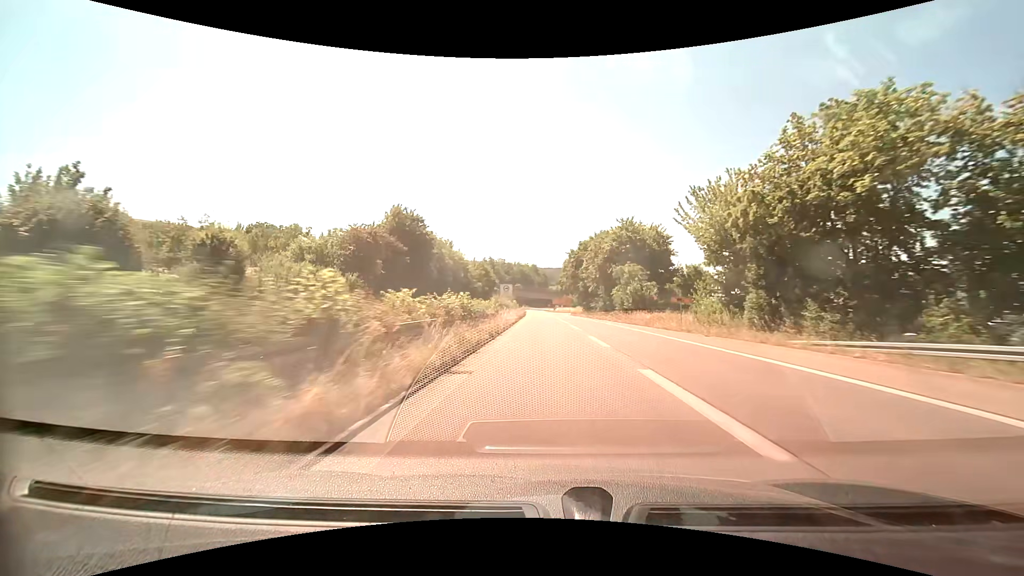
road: trunk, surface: asphalt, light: Day
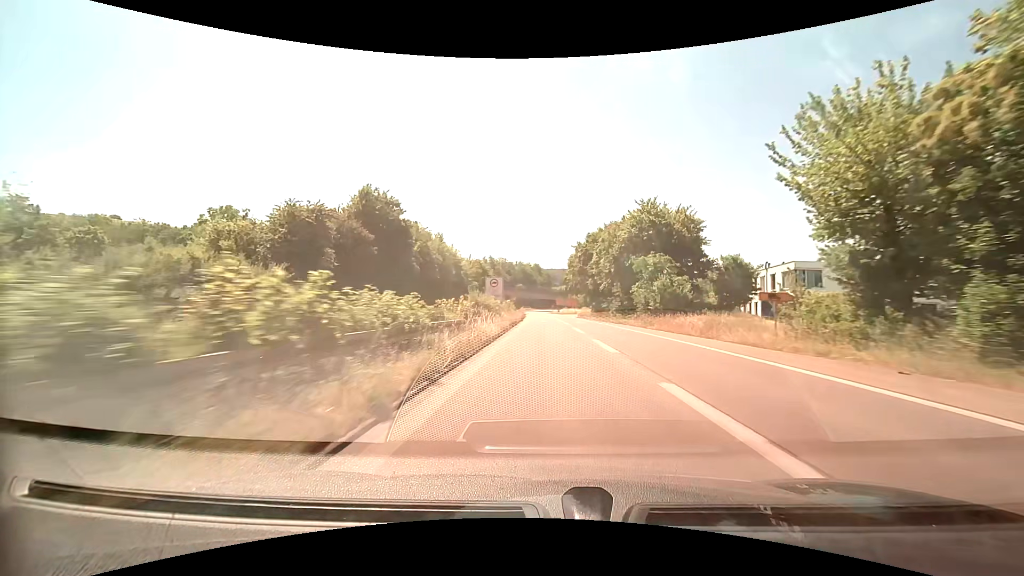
(0.0, +13.4) m; 0°
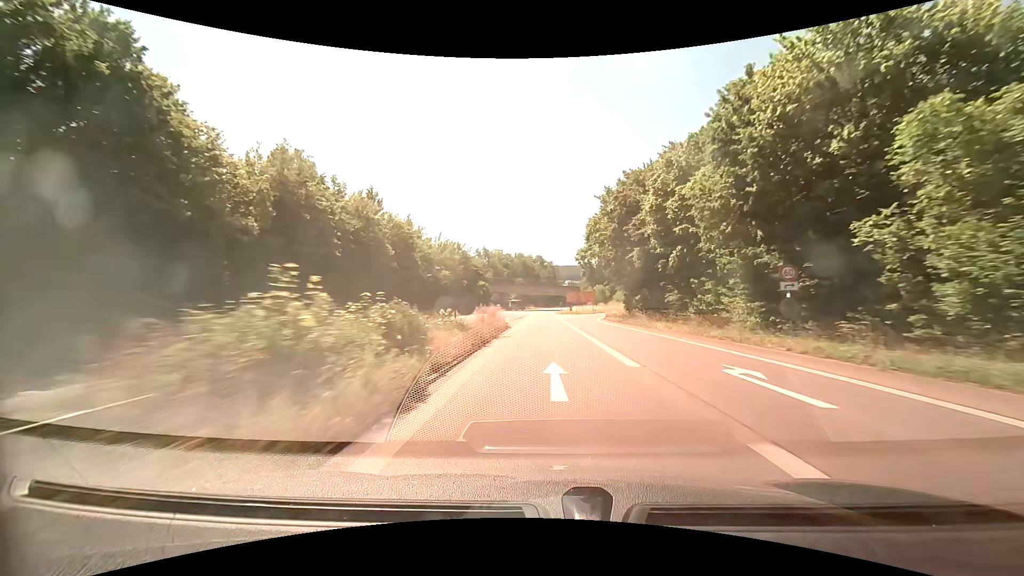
(-0.2, +39.8) m; -1°
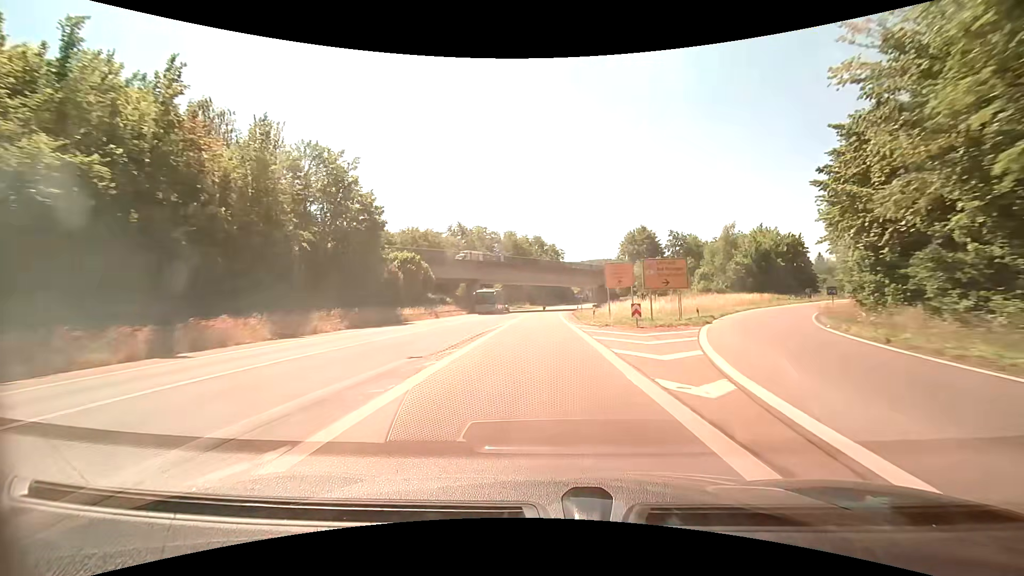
(-0.2, +65.0) m; 0°
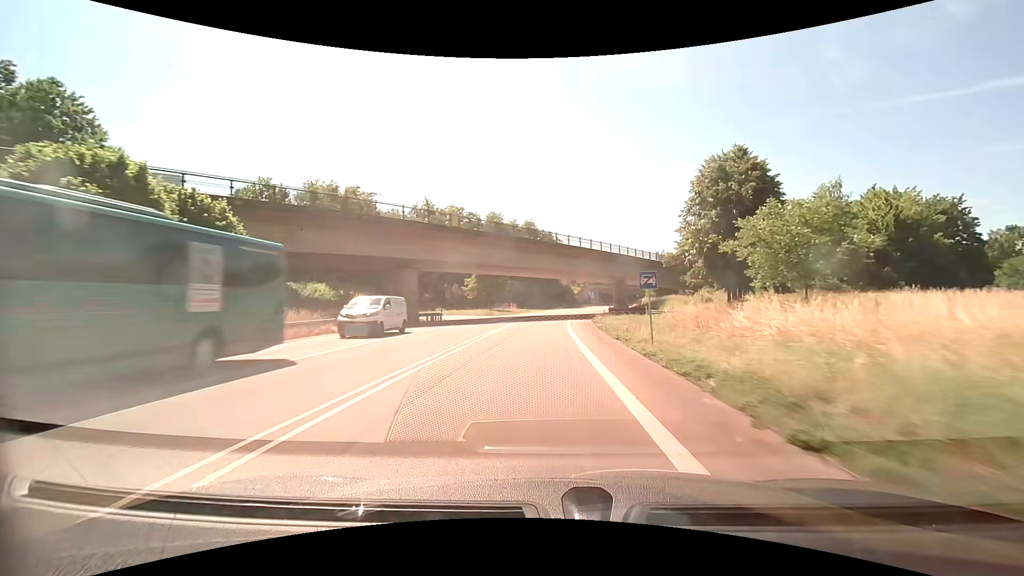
(+0.2, +37.9) m; +1°
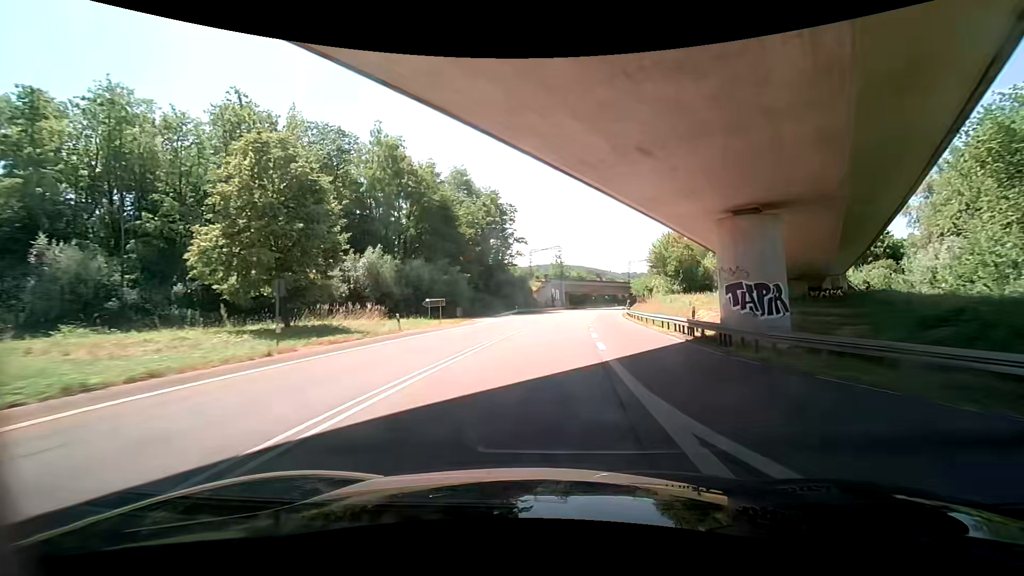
(+2.0, +61.1) m; +6°
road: primary
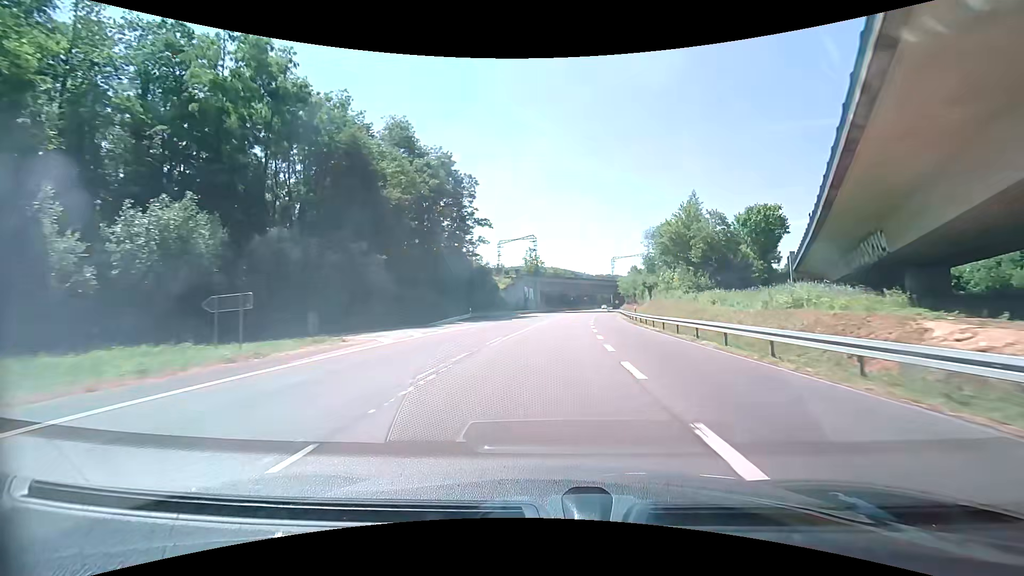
(+0.5, +24.1) m; +2°
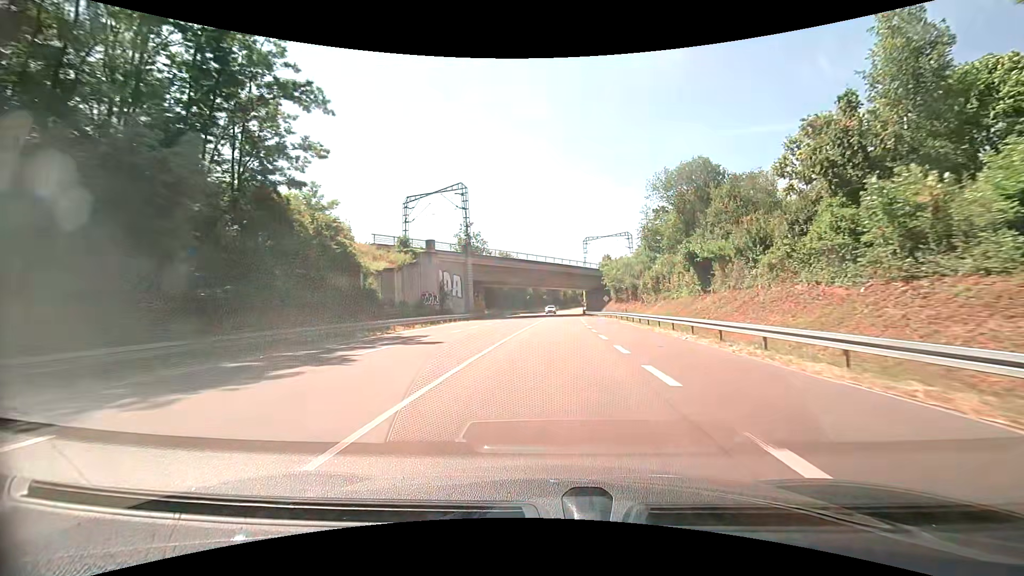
(+2.4, +47.7) m; +5°
(0, +10) (0, +20) (+1, +30) (+1, +40) (+1, +50) (+2, +60) (+2, +70) (+3, +80) (+4, +90) (+4, +100) m
